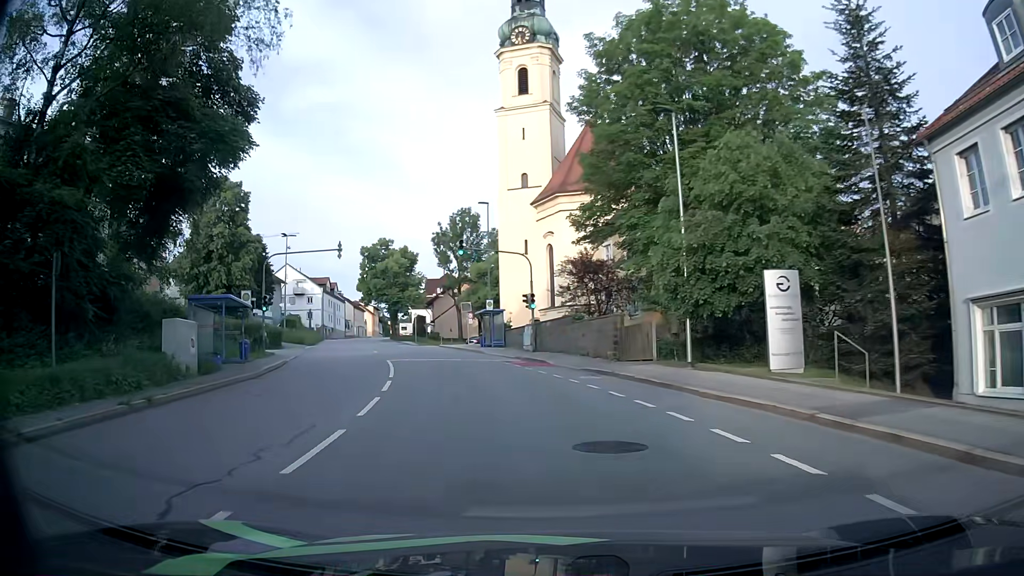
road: tertiary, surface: asphalt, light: Day
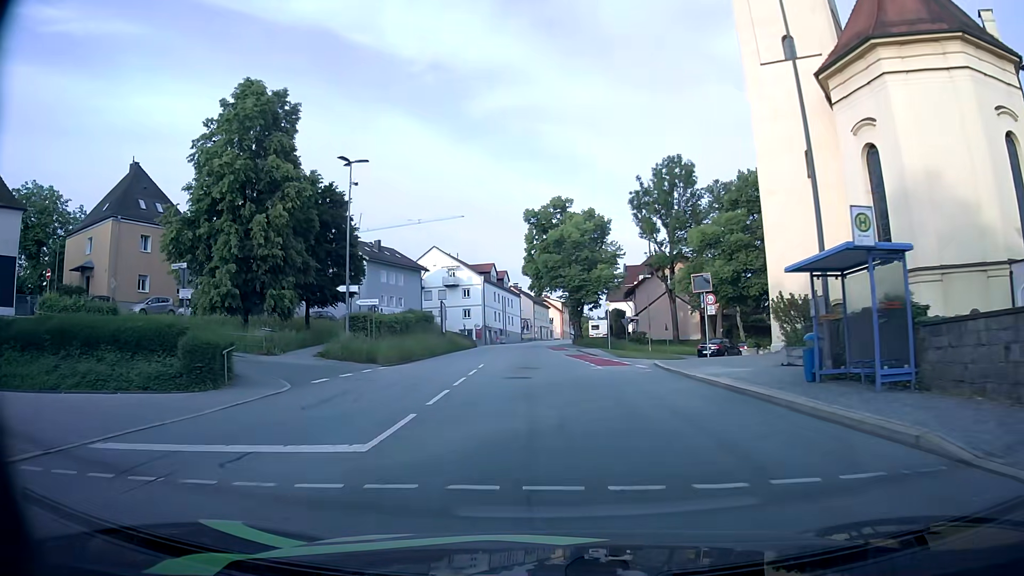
(-5.4, +32.8) m; -17°
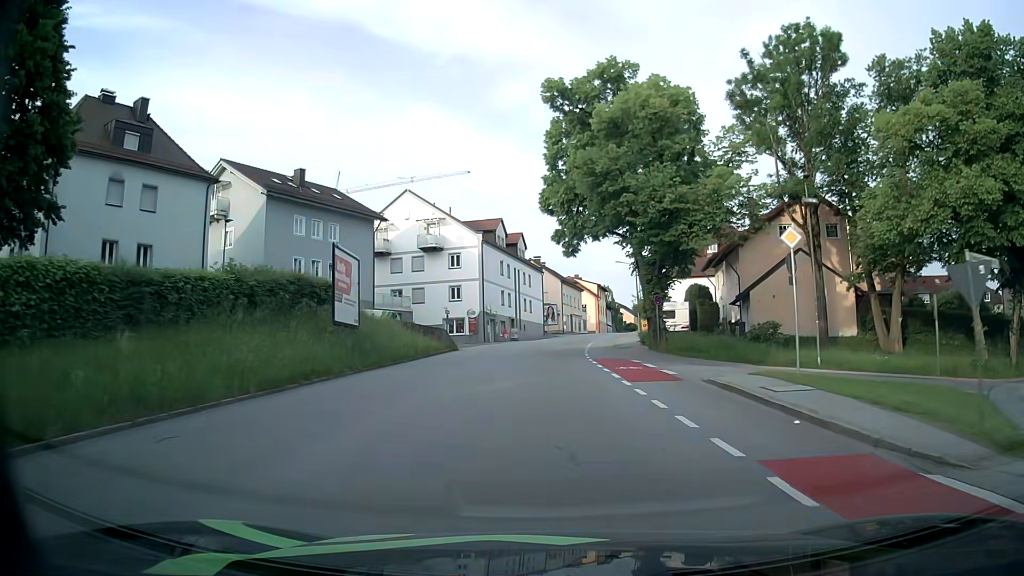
(-0.6, +35.5) m; -2°
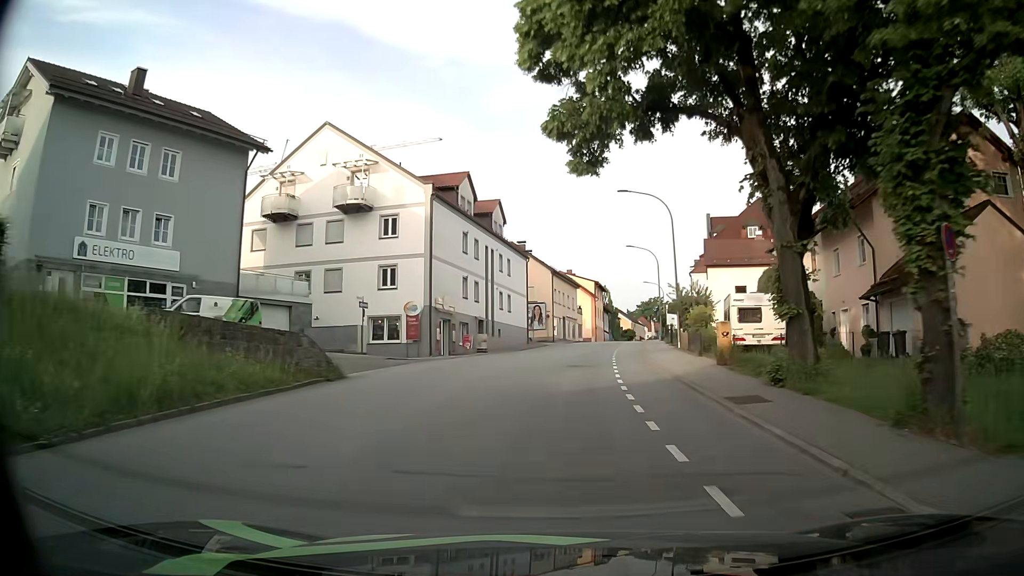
(+0.1, +22.1) m; +1°
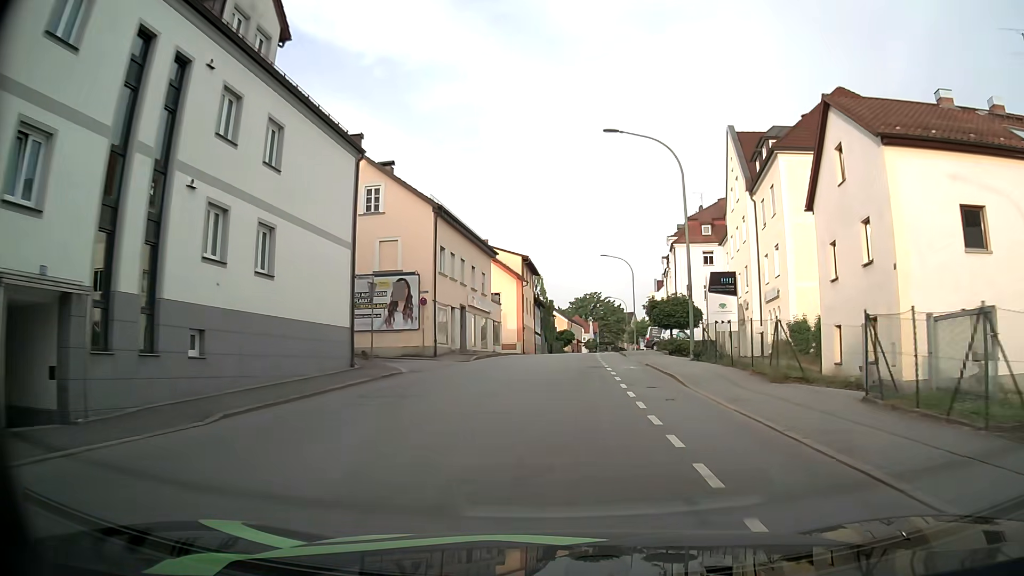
(+2.0, +37.2) m; +6°
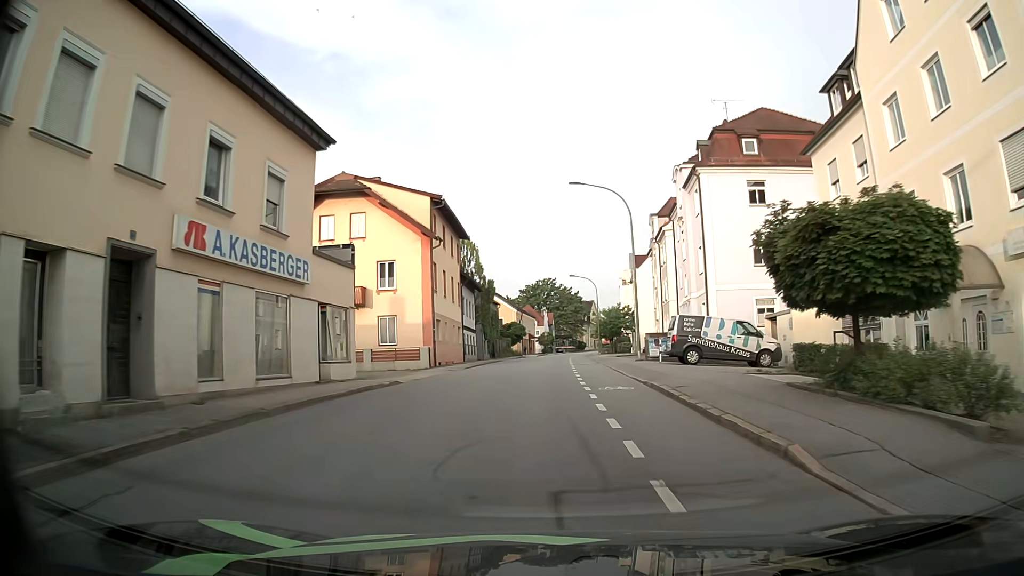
(+1.5, +28.6) m; +5°
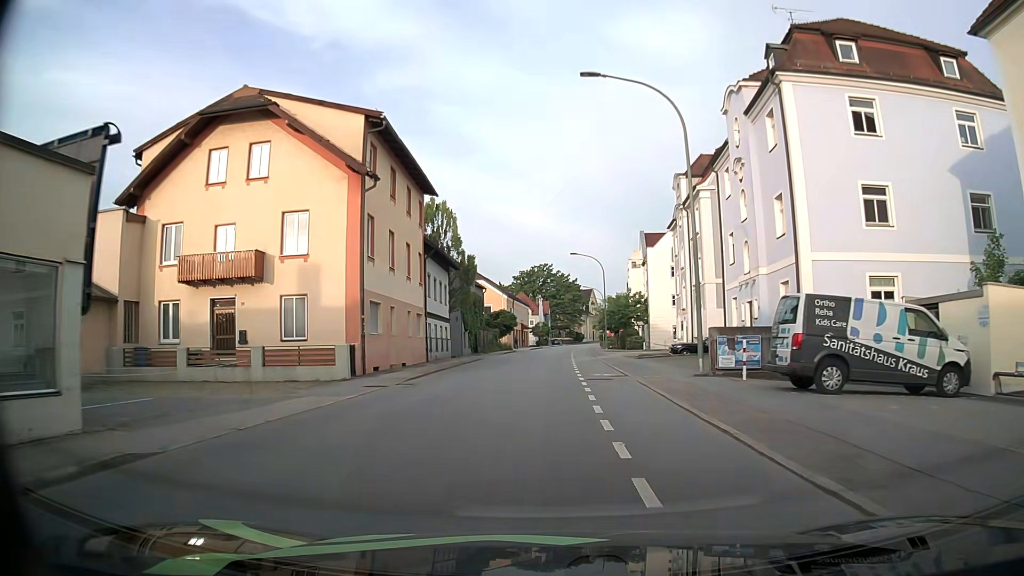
(-0.1, +13.9) m; 0°
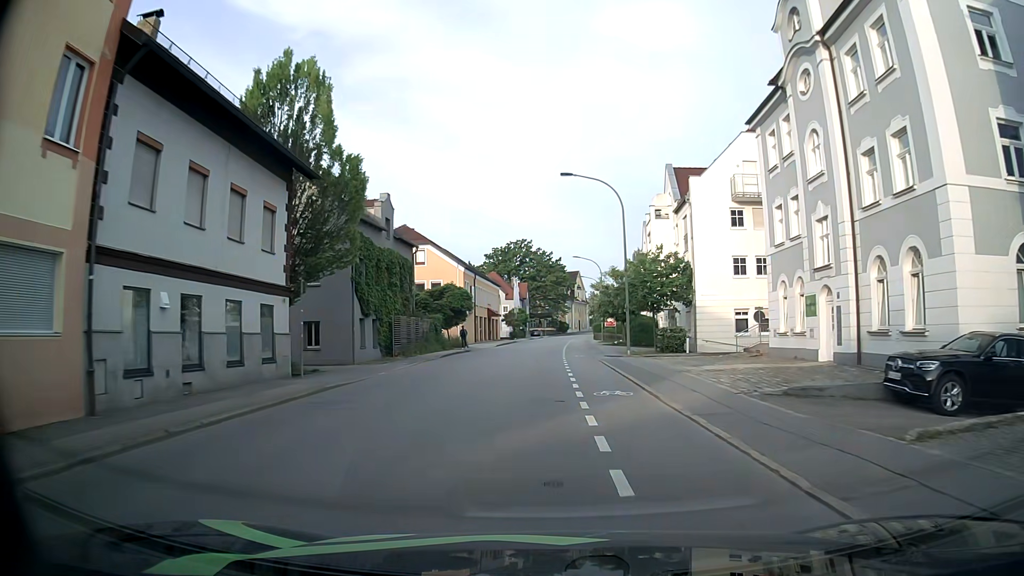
(+0.4, +28.0) m; +1°
(0, +10) (0, +20) (0, +30) (0, +40) (+1, +50) (+1, +60) (+2, +70) (+2, +80) (+3, +90) (+3, +100) m
